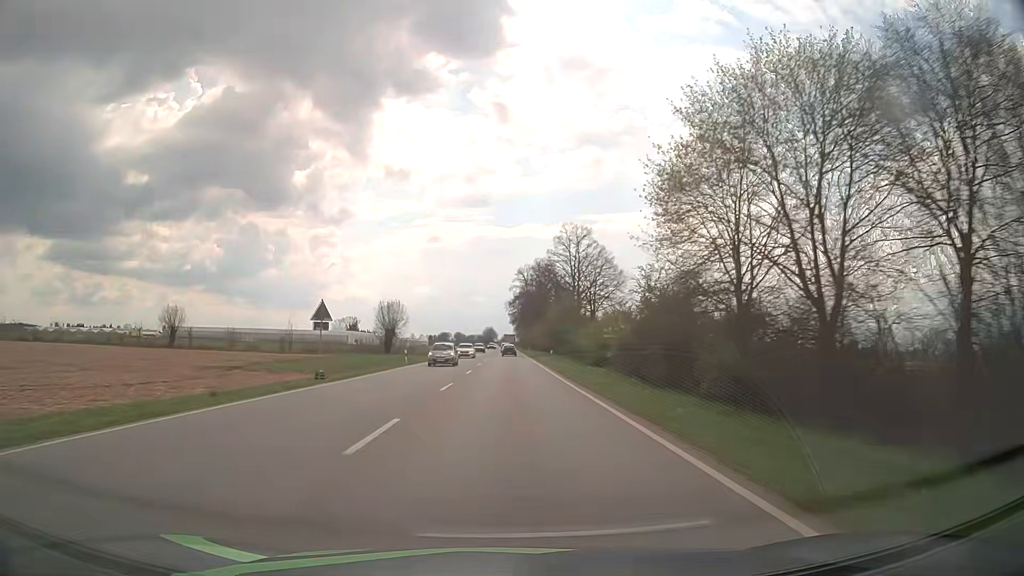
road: primary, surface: asphalt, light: Day
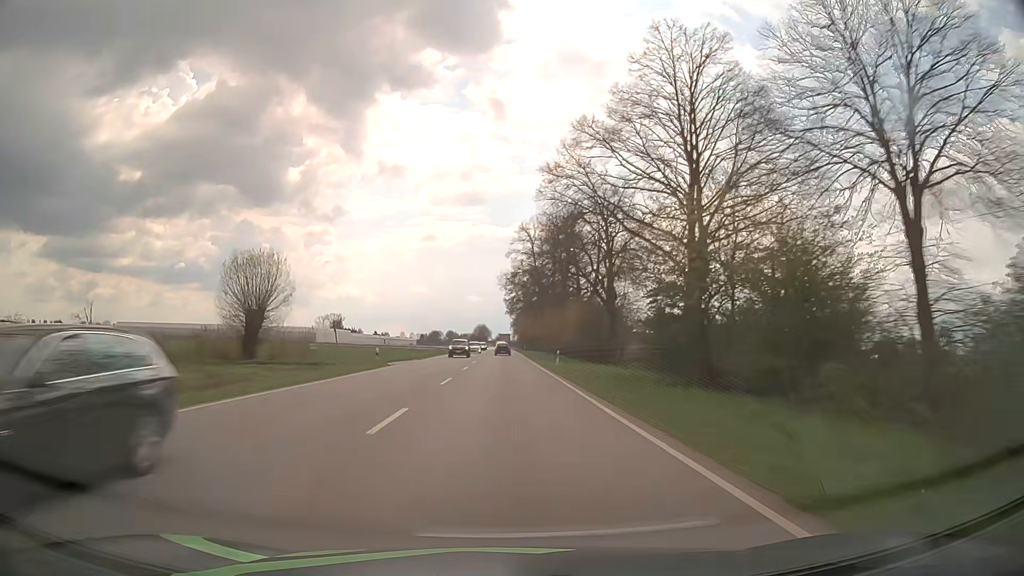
(+0.2, +58.3) m; 0°
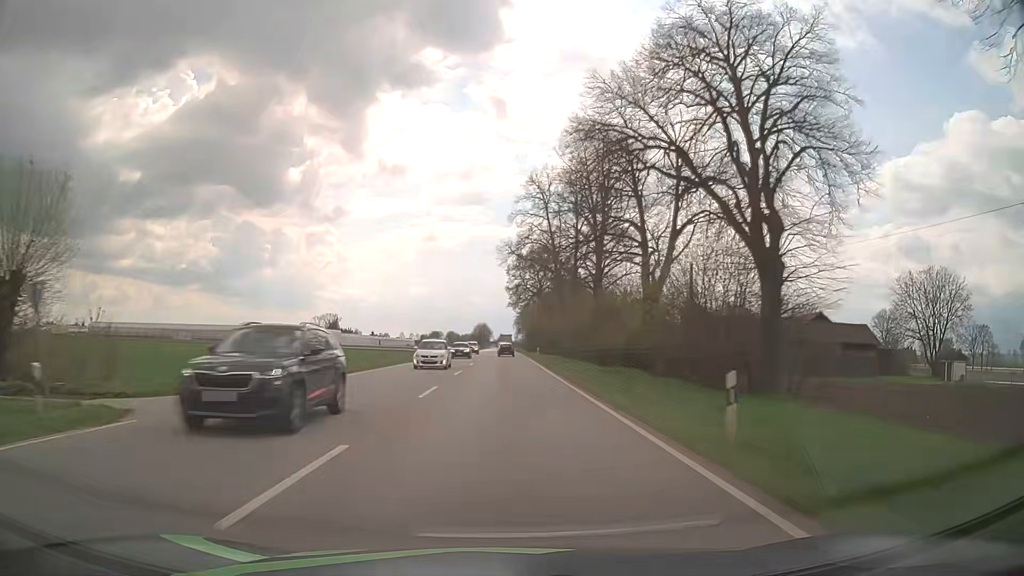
(-0.1, +29.3) m; 0°
(0, +10) (0, +20) (0, +30) (0, +40) (0, +50) (0, +60) (0, +70) (0, +80) (0, +90) (0, +100) m
